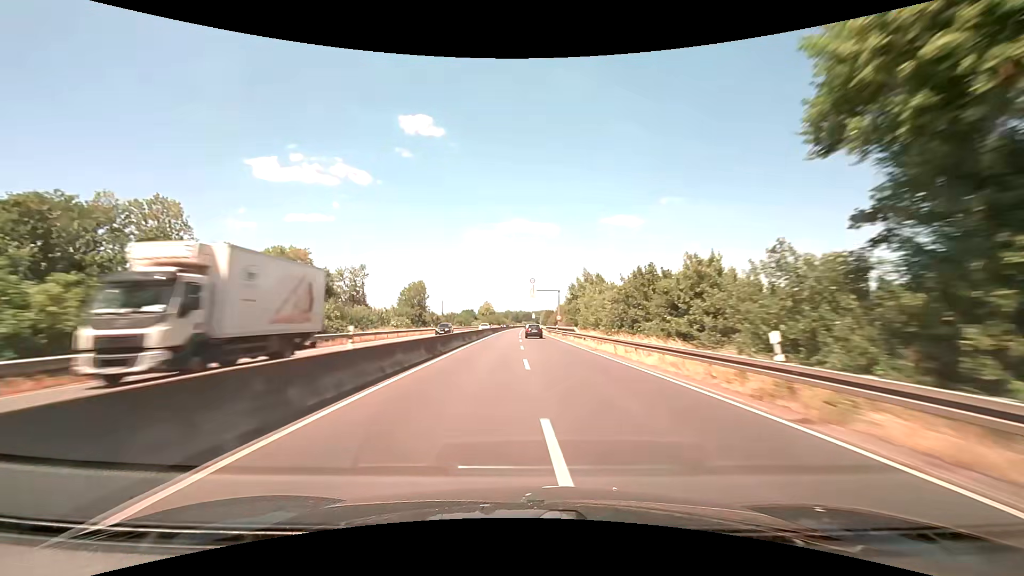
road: trunk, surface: asphalt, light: Day
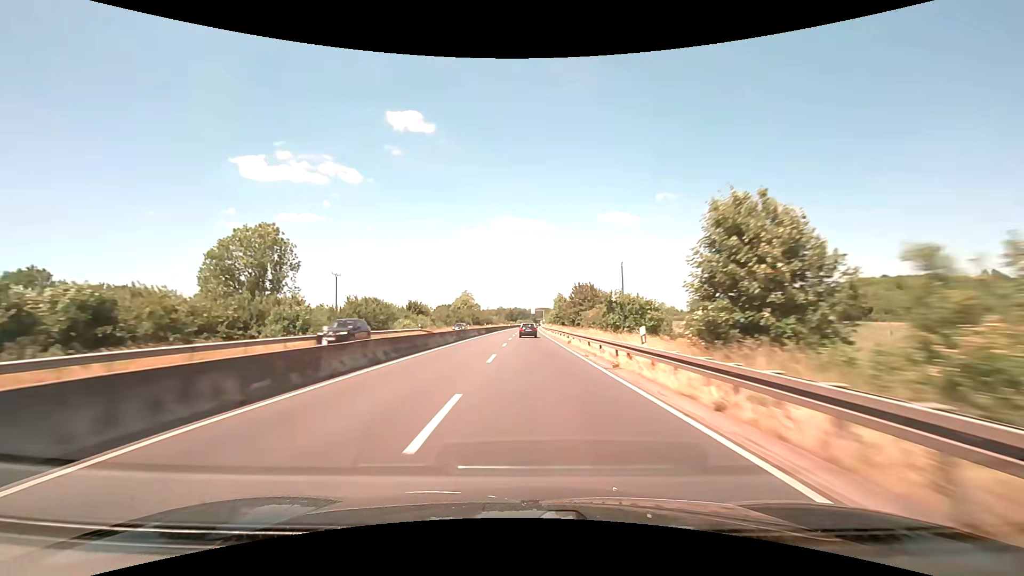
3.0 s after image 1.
(+1.0, +93.9) m; +1°
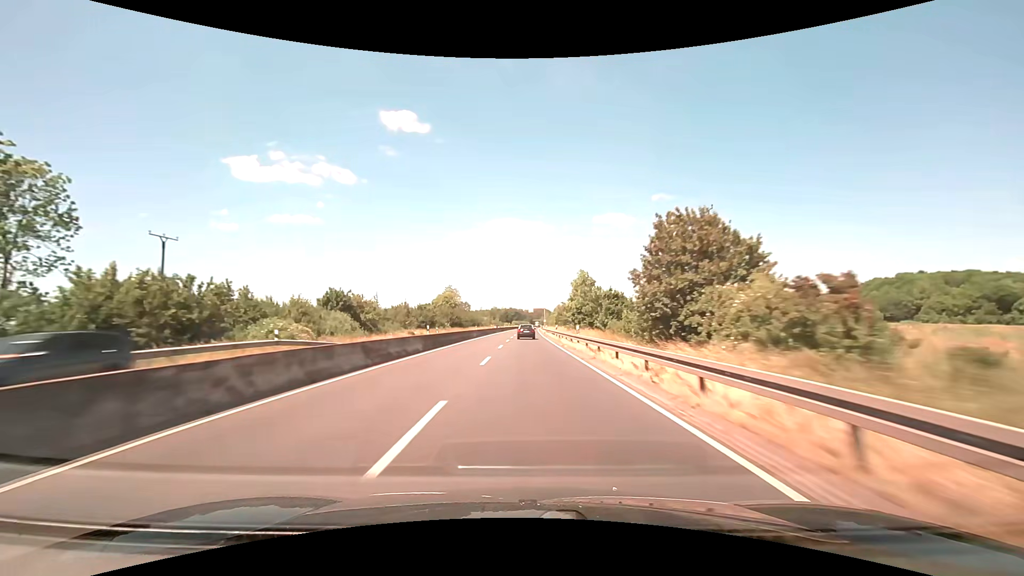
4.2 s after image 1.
(+0.2, +36.7) m; +1°
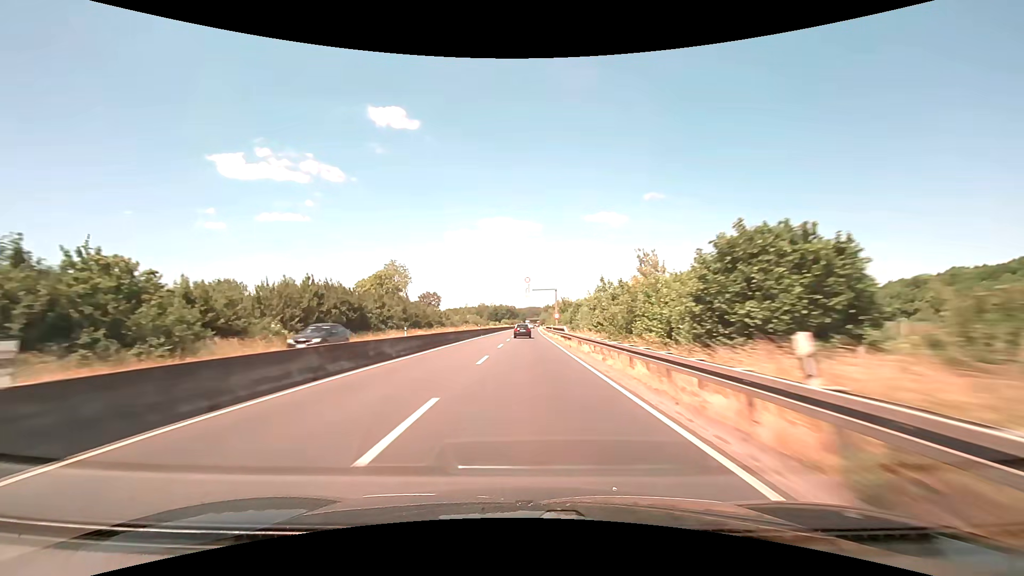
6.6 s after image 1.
(+0.5, +71.7) m; +1°
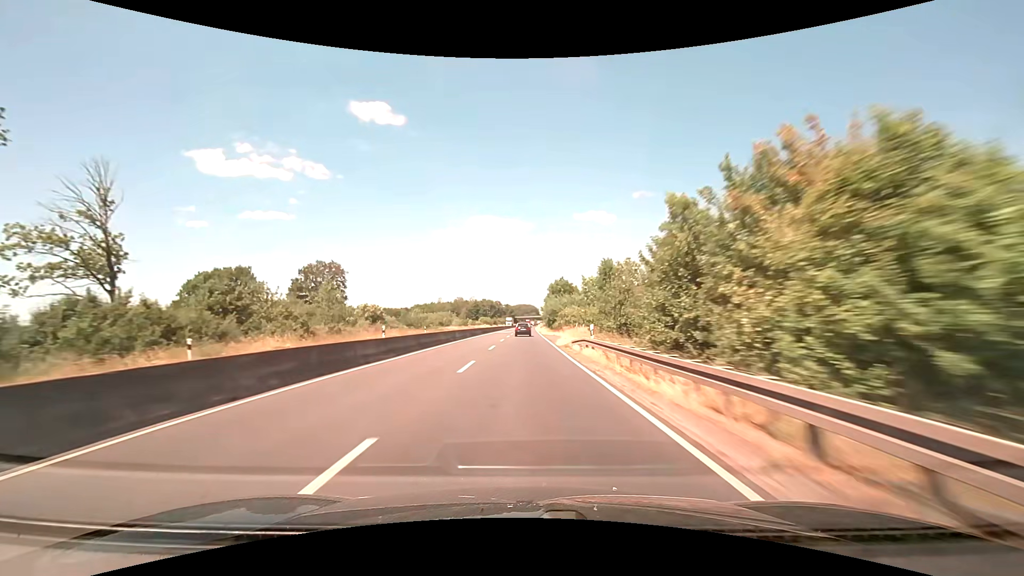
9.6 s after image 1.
(+1.0, +87.2) m; +1°
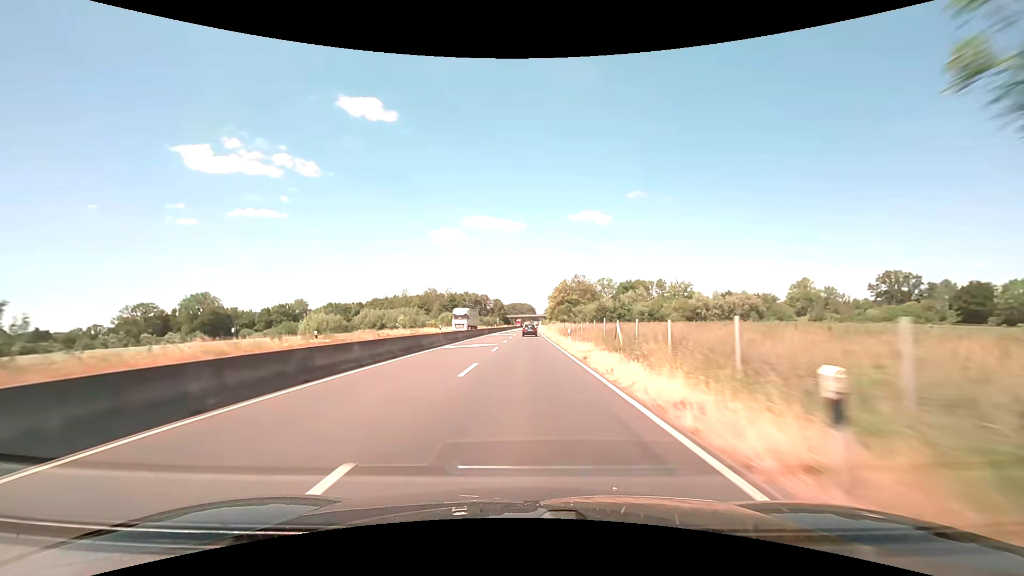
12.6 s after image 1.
(+0.4, +85.4) m; +1°
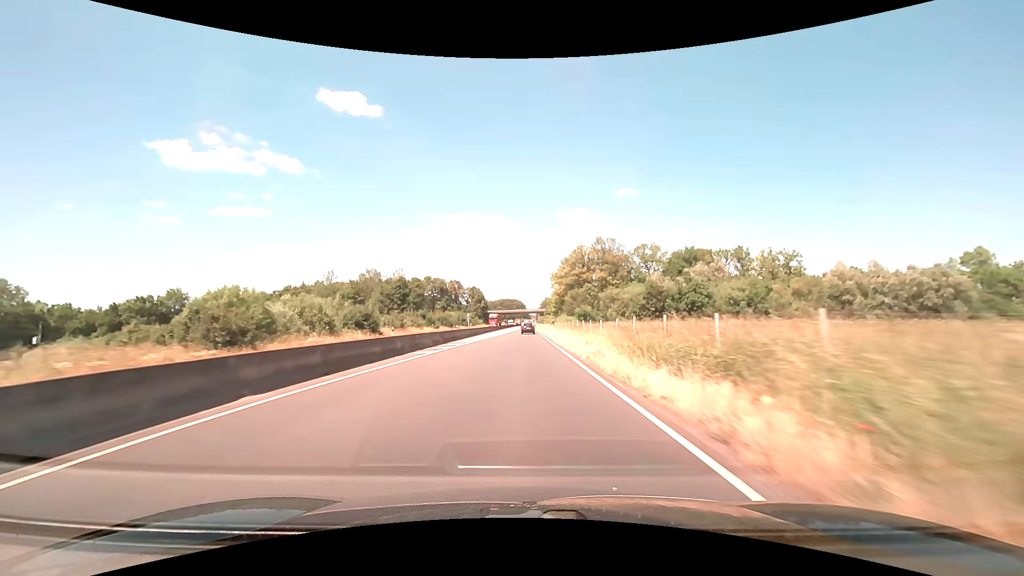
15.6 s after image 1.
(+0.2, +82.8) m; +1°
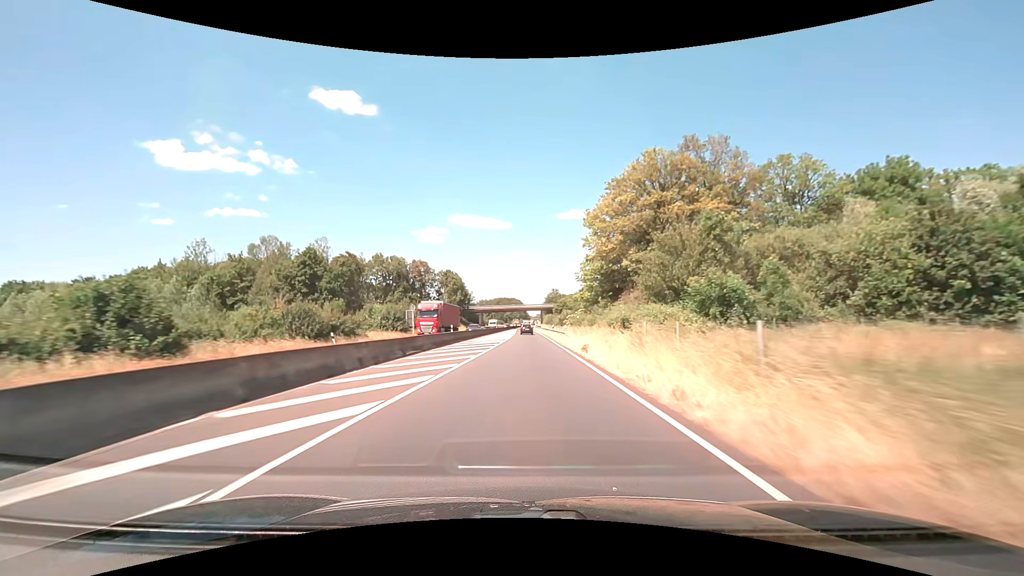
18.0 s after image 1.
(+0.1, +64.5) m; 0°
(0, +10) (0, +20) (0, +30) (0, +40) (0, +50) (0, +60) (0, +70) (0, +80) (0, +90) (0, +100) m
